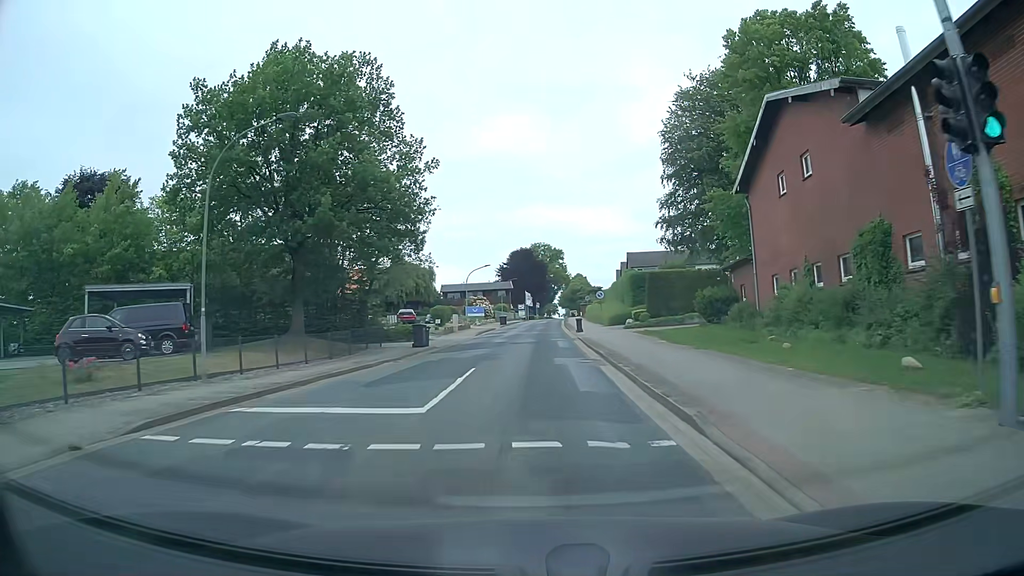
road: tertiary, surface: asphalt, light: Day
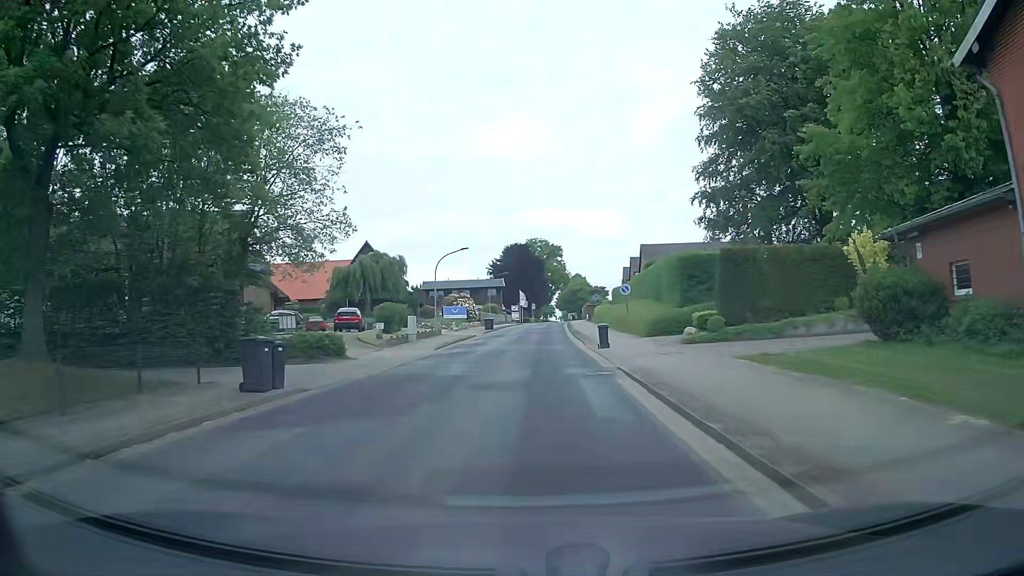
(+0.2, +18.2) m; 0°
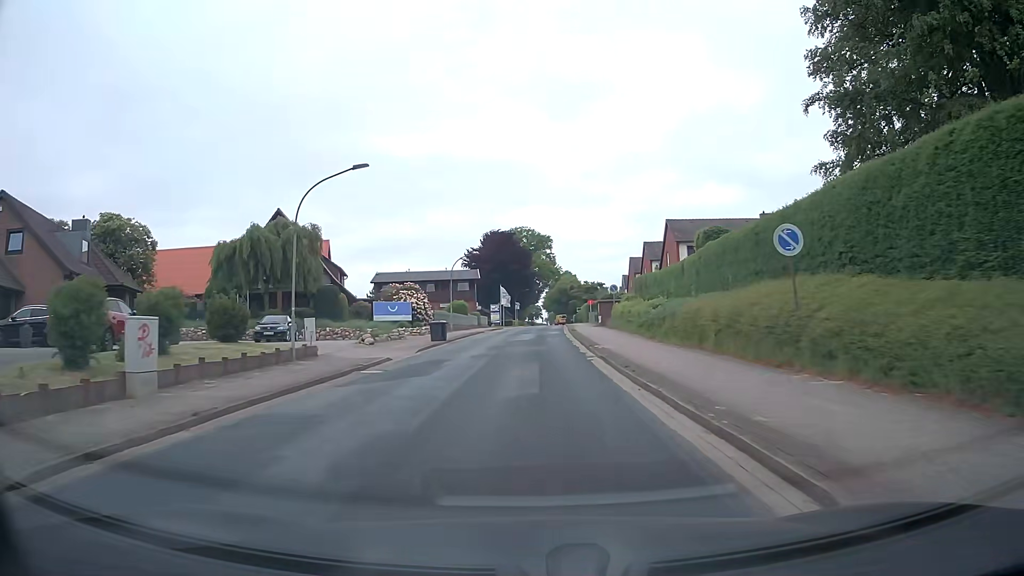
(+0.2, +26.4) m; +1°
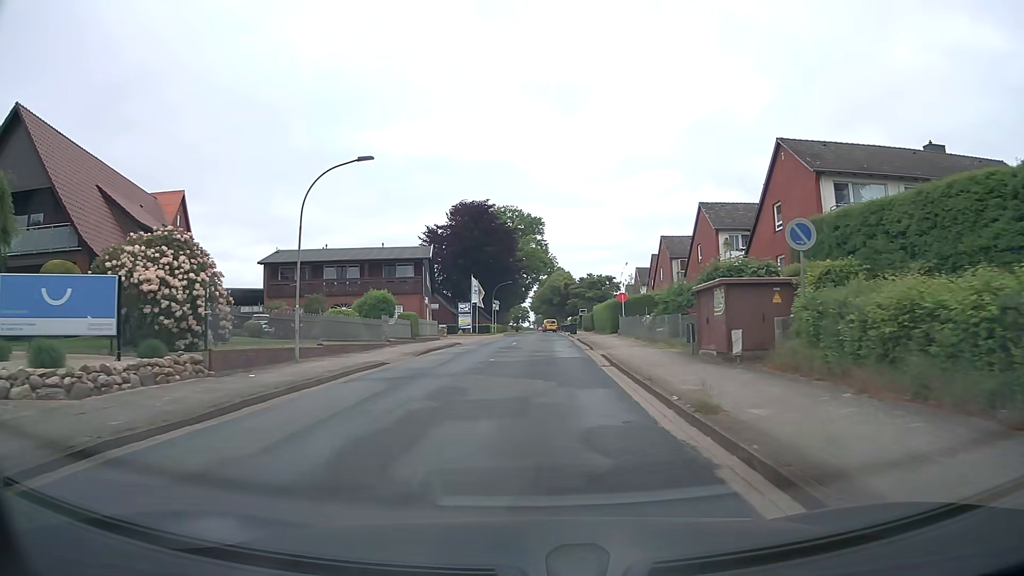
(+0.2, +33.9) m; +1°
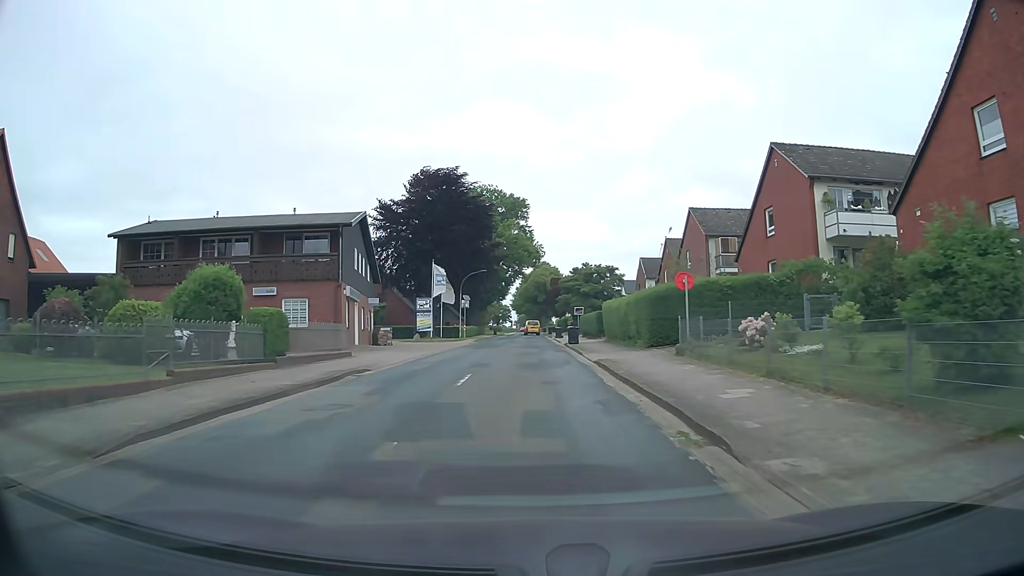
(+0.2, +19.5) m; +1°
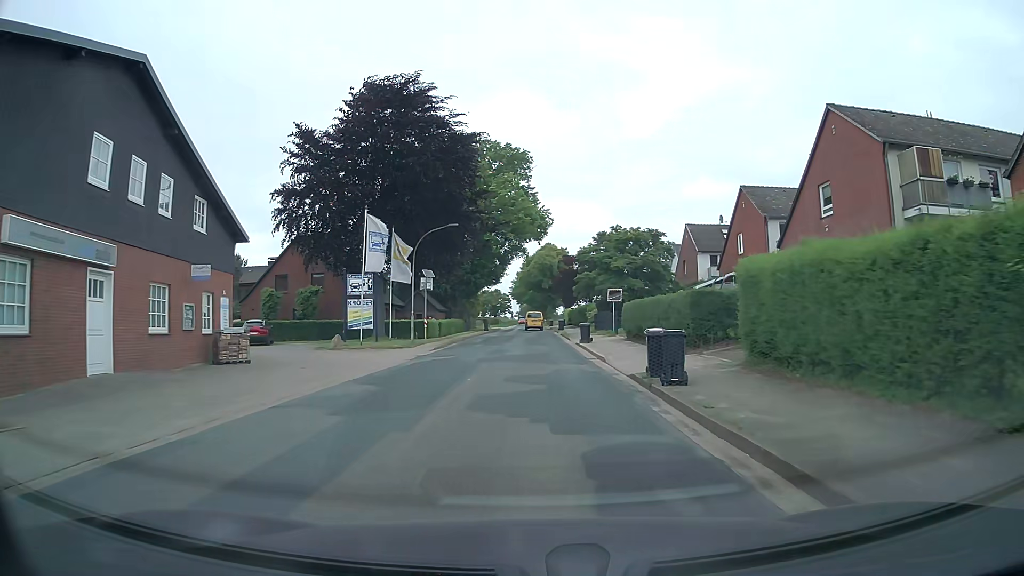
(+0.2, +25.5) m; 0°
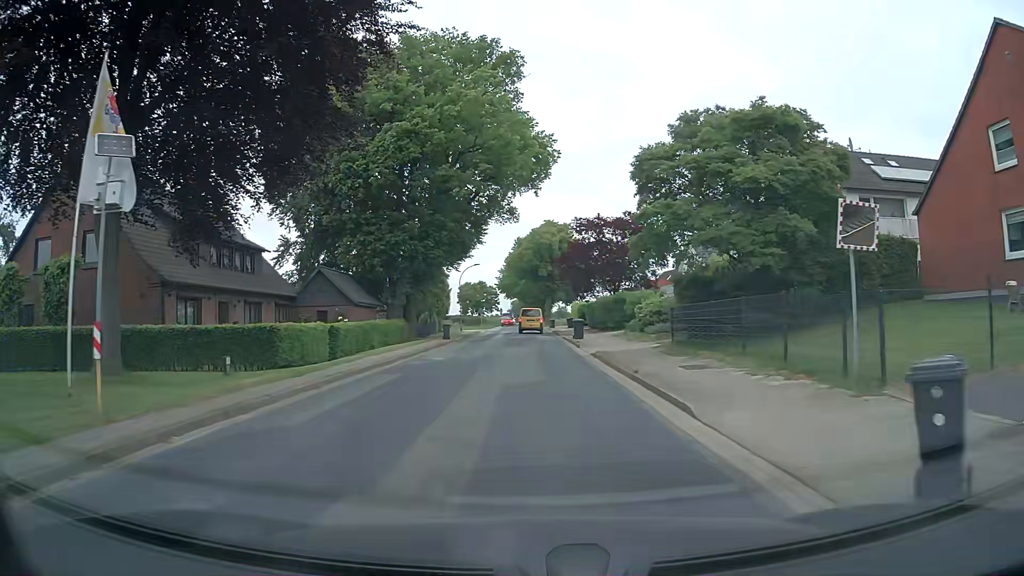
(+0.1, +29.9) m; +1°
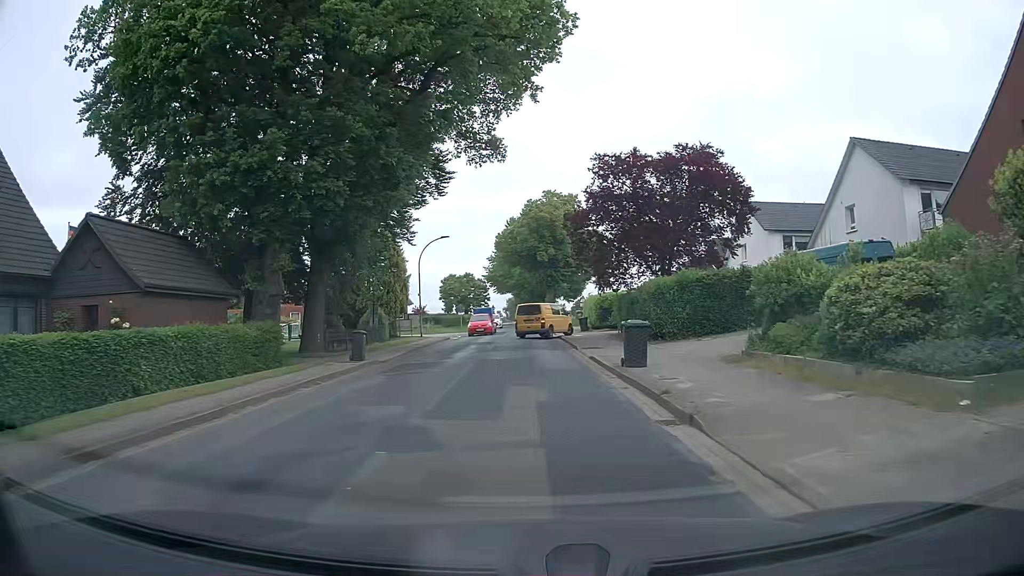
(0.0, +20.7) m; 0°
